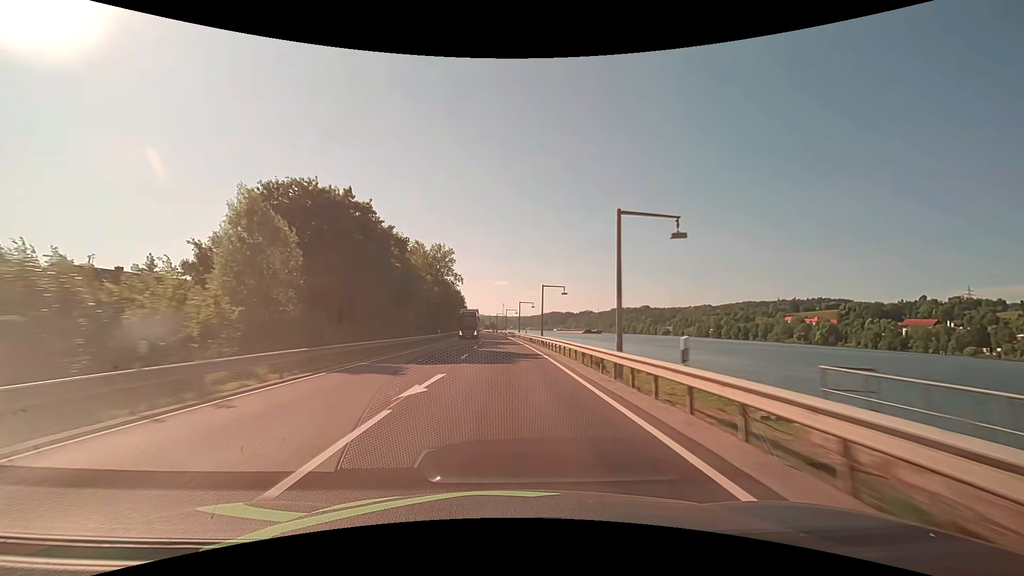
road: primary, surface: asphalt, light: Day
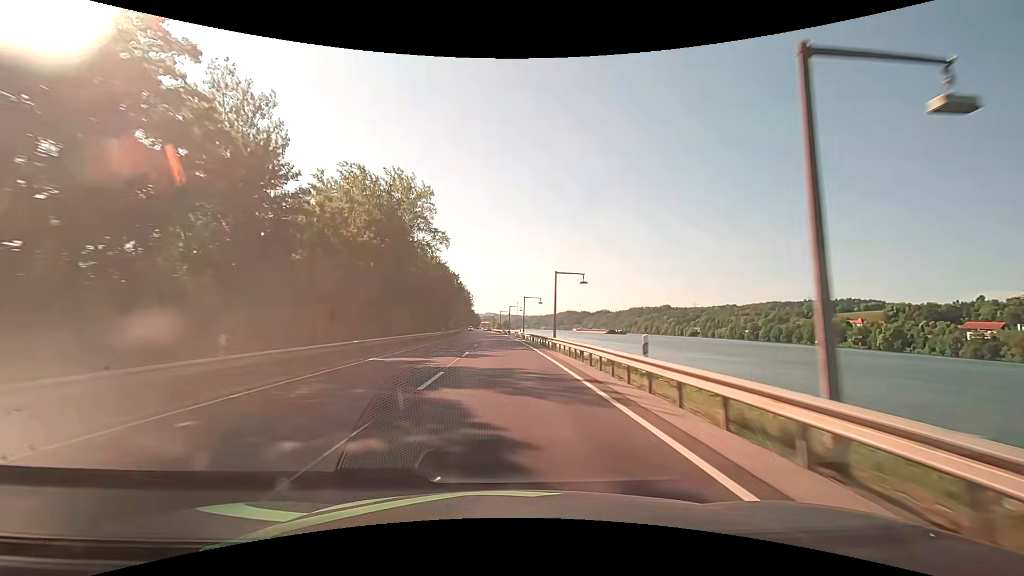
(-0.7, +47.4) m; -2°
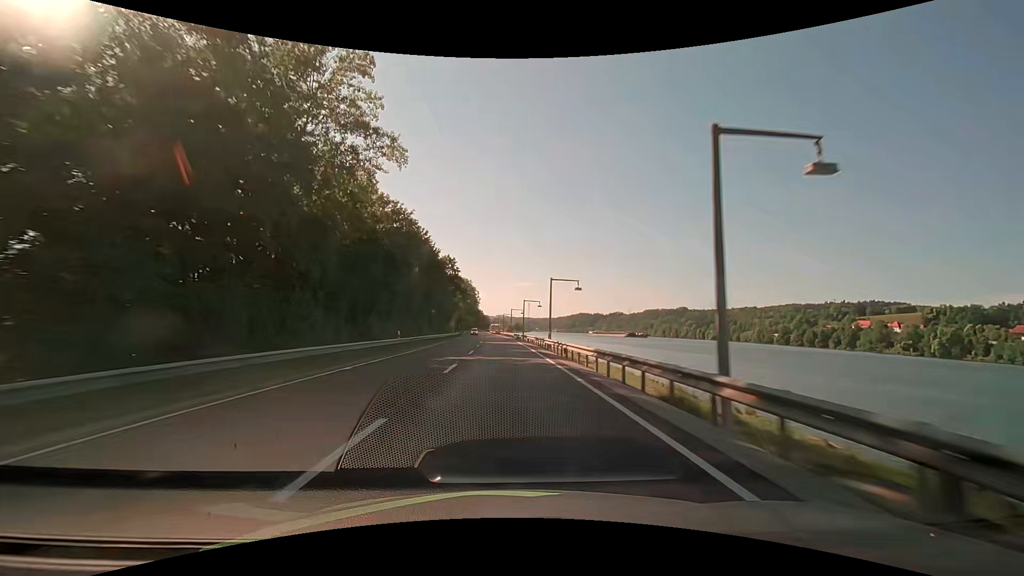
(-0.4, +31.6) m; -1°
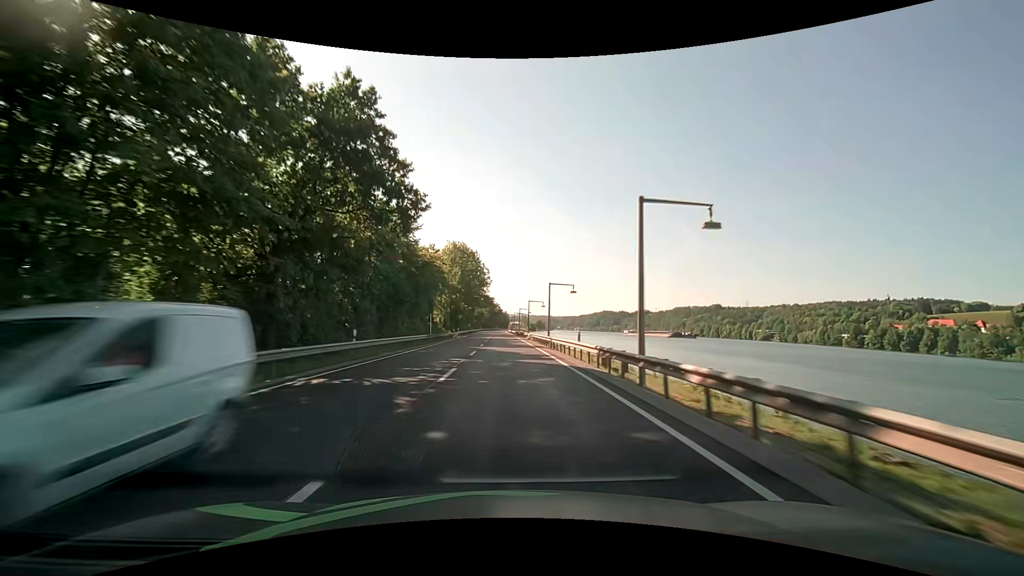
(-1.4, +63.1) m; -2°
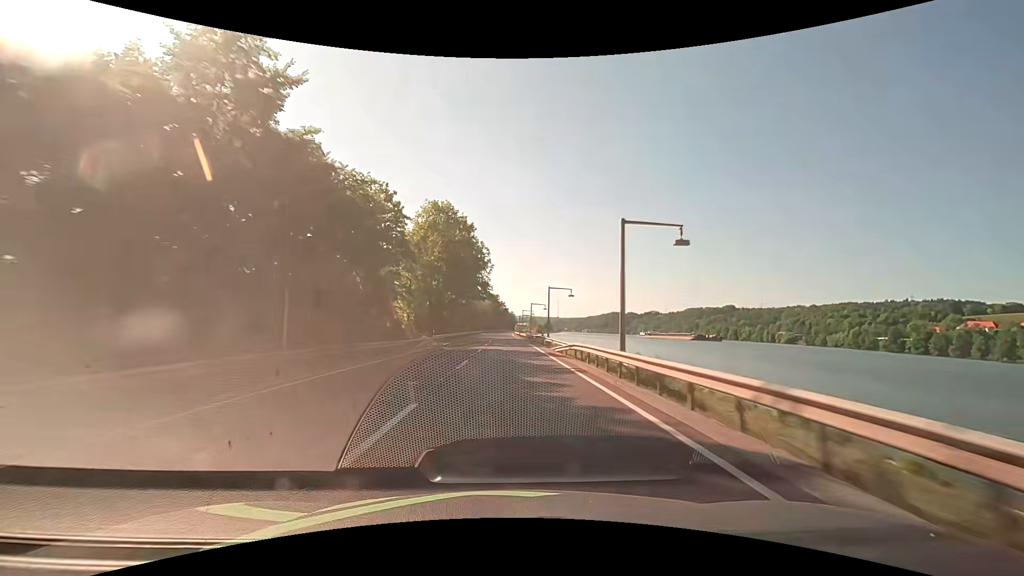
(-0.2, +31.6) m; 0°
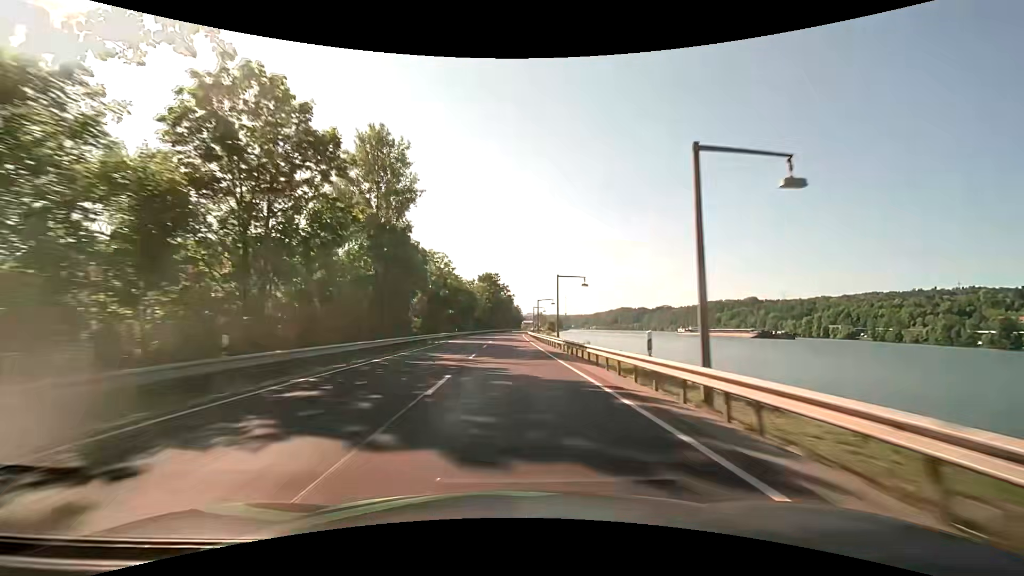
(-0.9, +79.2) m; -1°
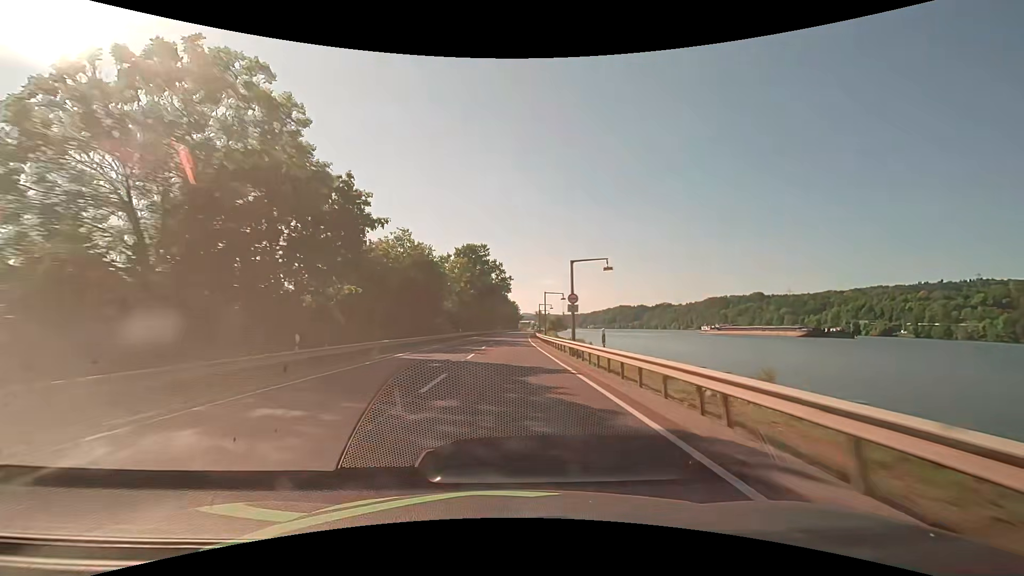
(+0.1, +47.6) m; +1°
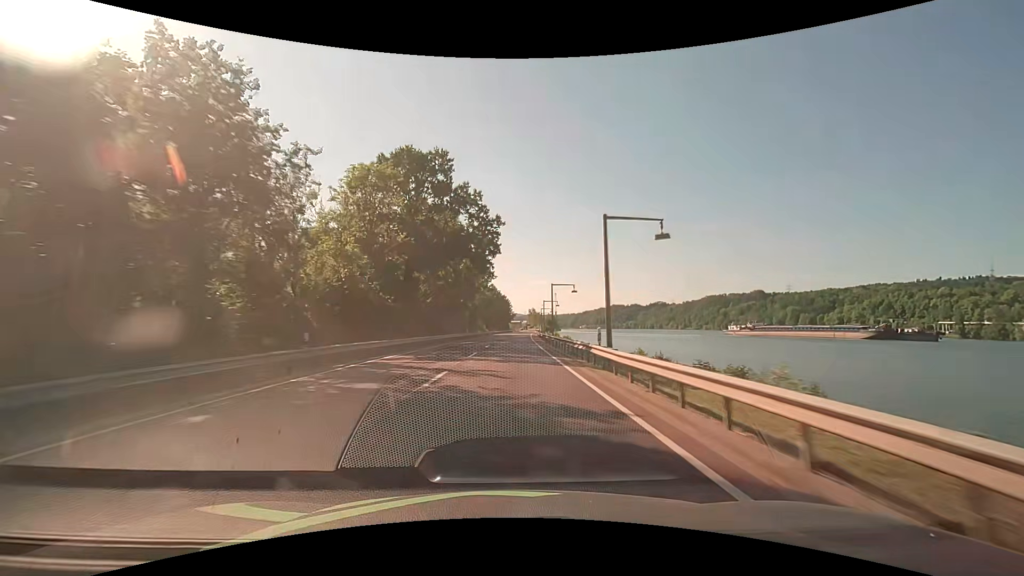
(+0.2, +47.6) m; +1°
(0, +10) (0, +20) (0, +30) (+1, +40) (+1, +50) (+1, +60) (+2, +70) (+2, +80) (+2, +90) (+3, +100) m
